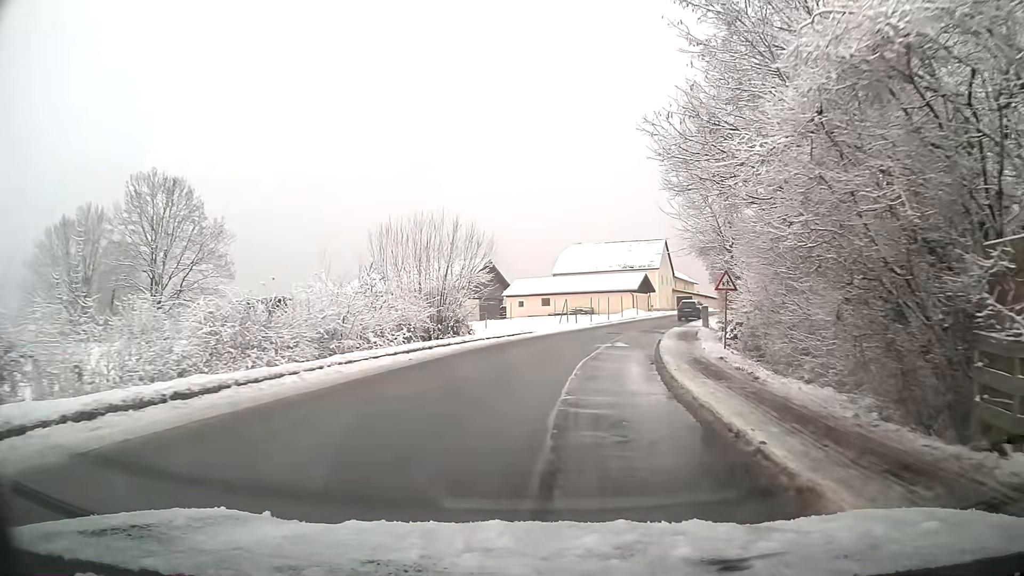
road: unclassified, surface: asphalt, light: Day
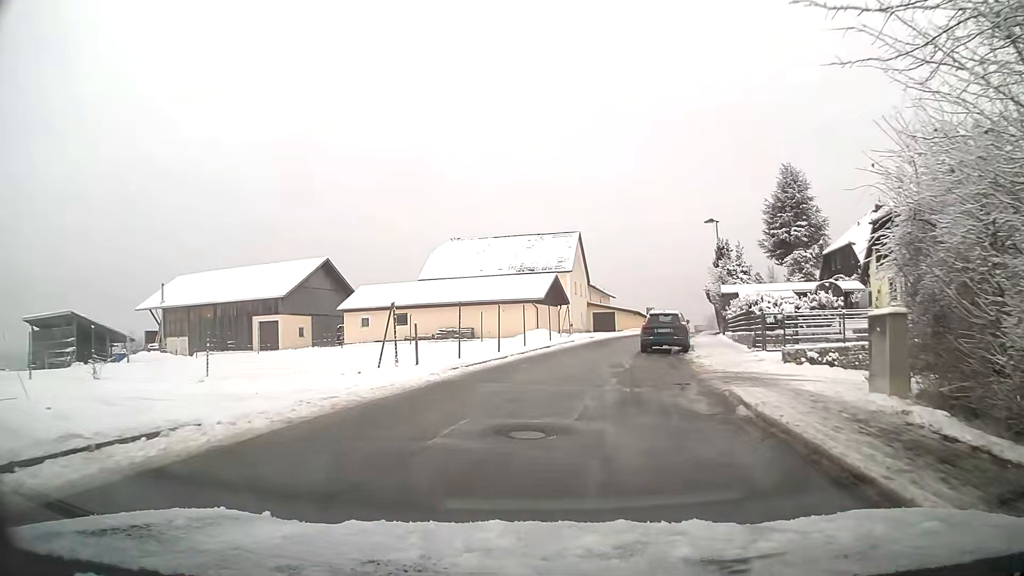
(+2.7, +27.7) m; +9°
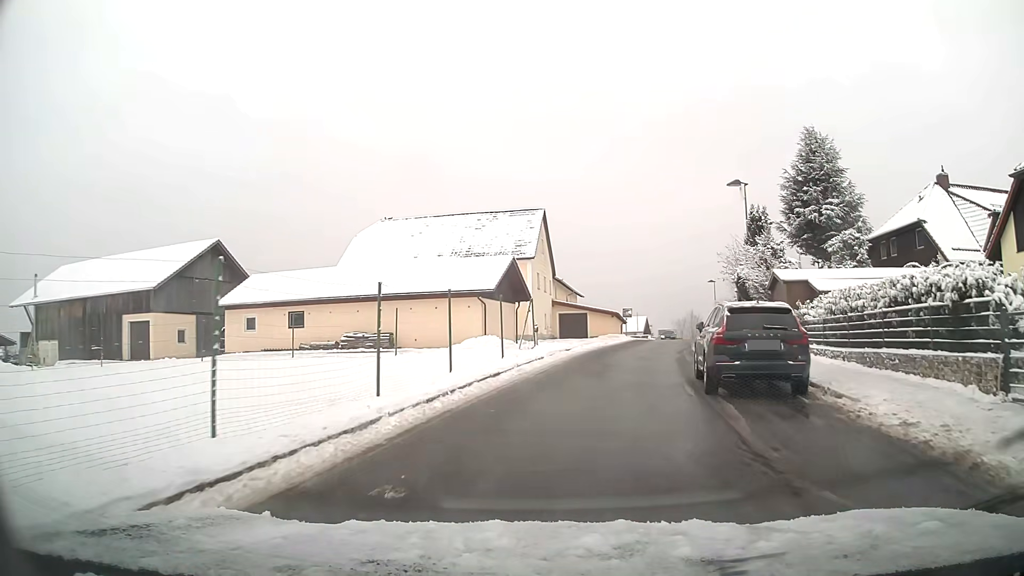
(+0.5, +15.2) m; +4°
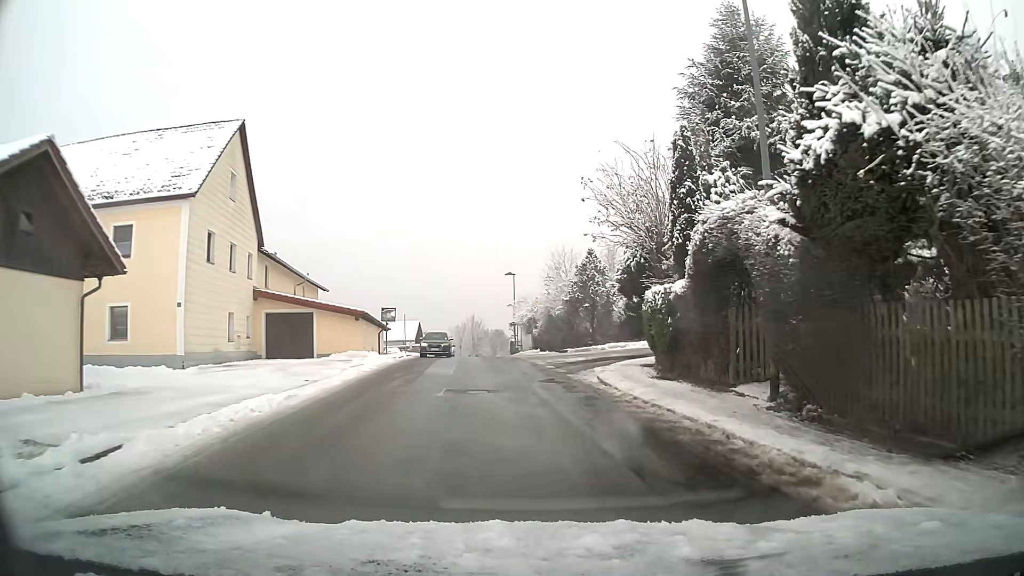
(+3.8, +24.2) m; +18°
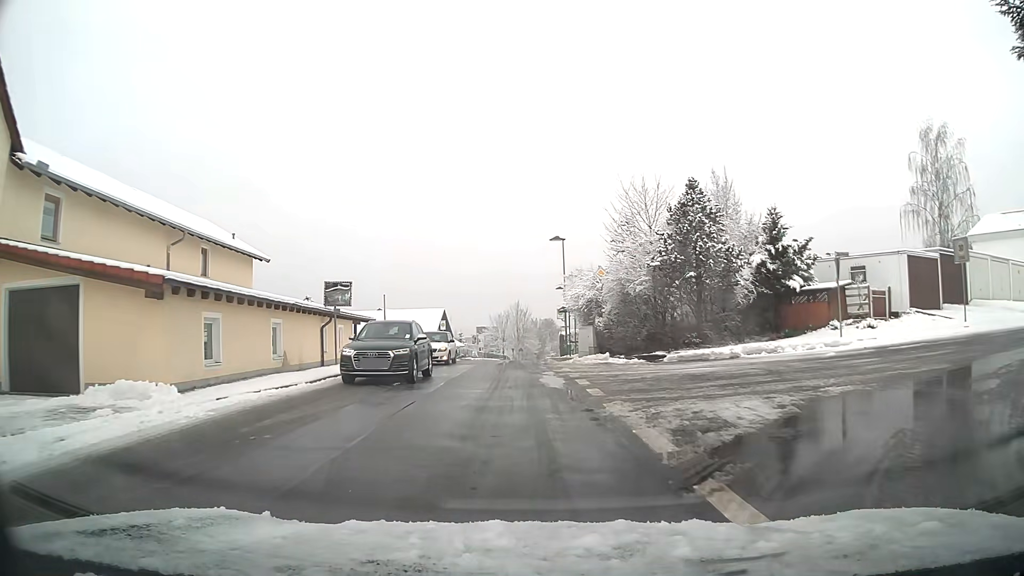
(-0.6, +20.1) m; -4°
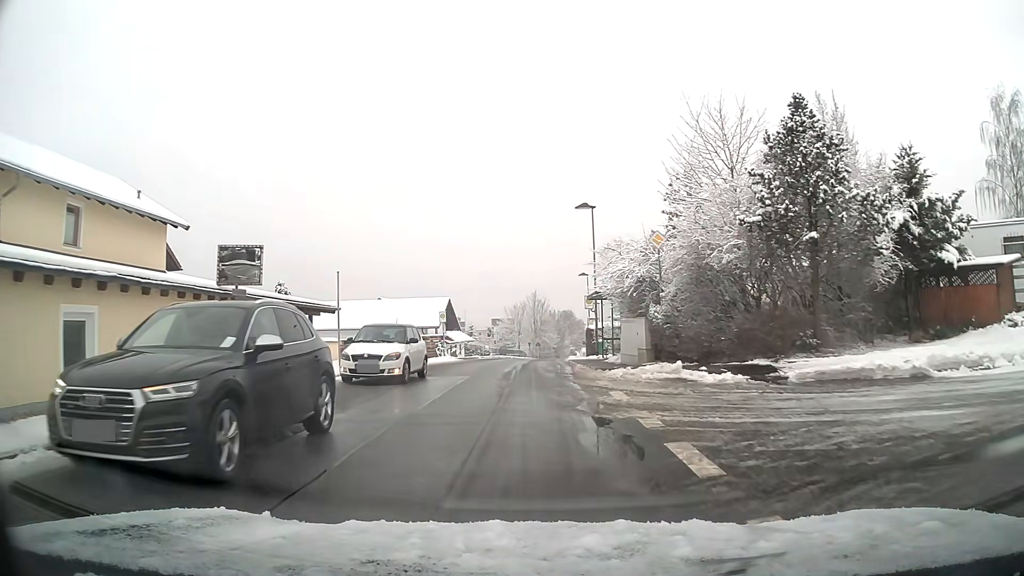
(-0.1, +10.1) m; -1°
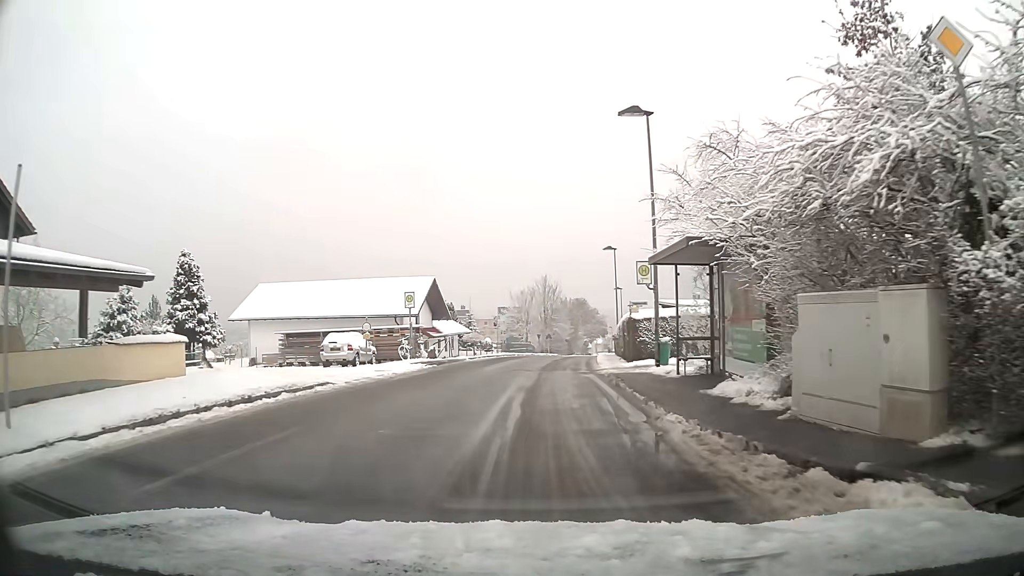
(-0.2, +15.1) m; -1°
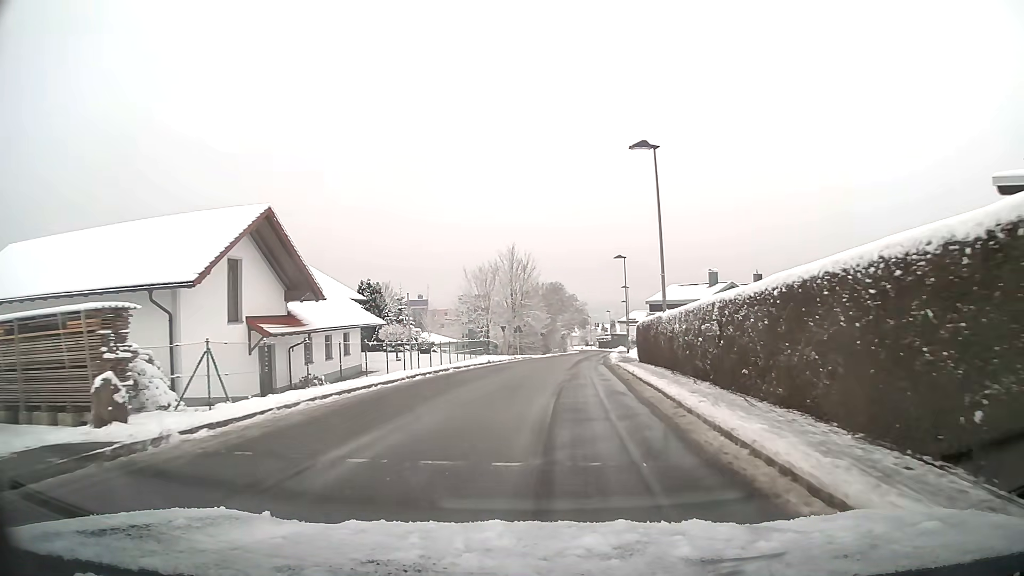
(+0.6, +27.1) m; +3°
